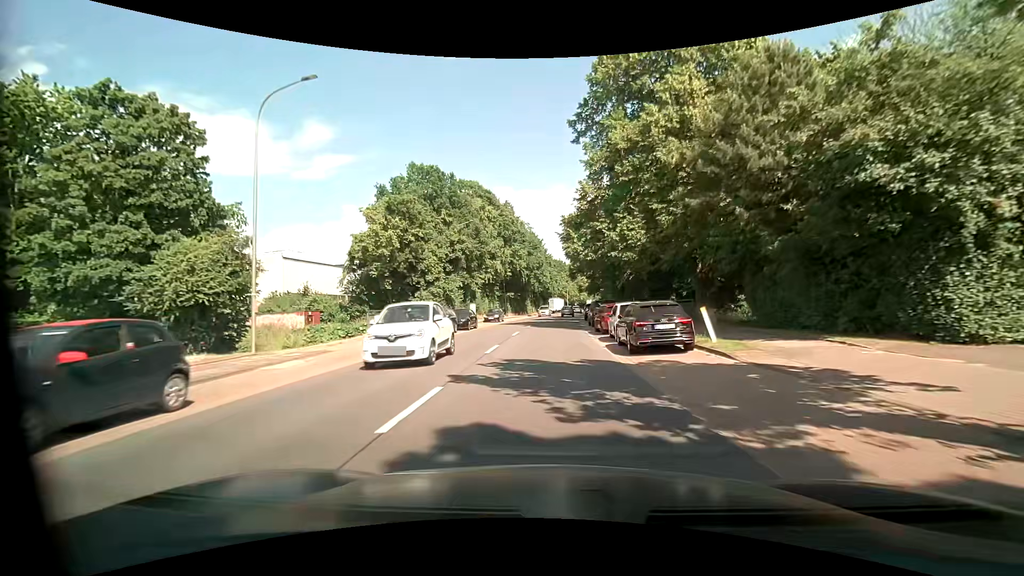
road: tertiary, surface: asphalt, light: Day
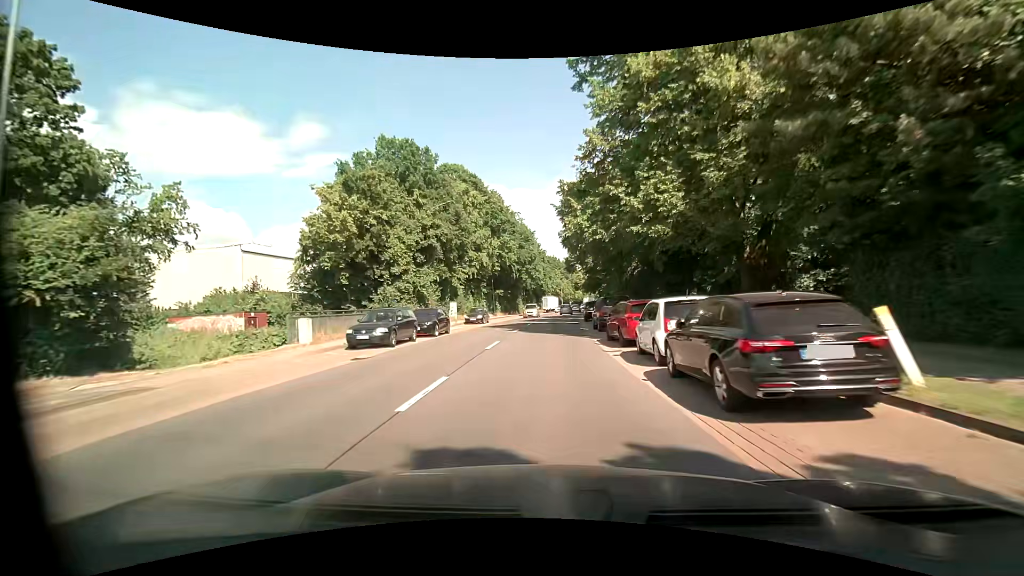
(0.0, +8.1) m; 0°
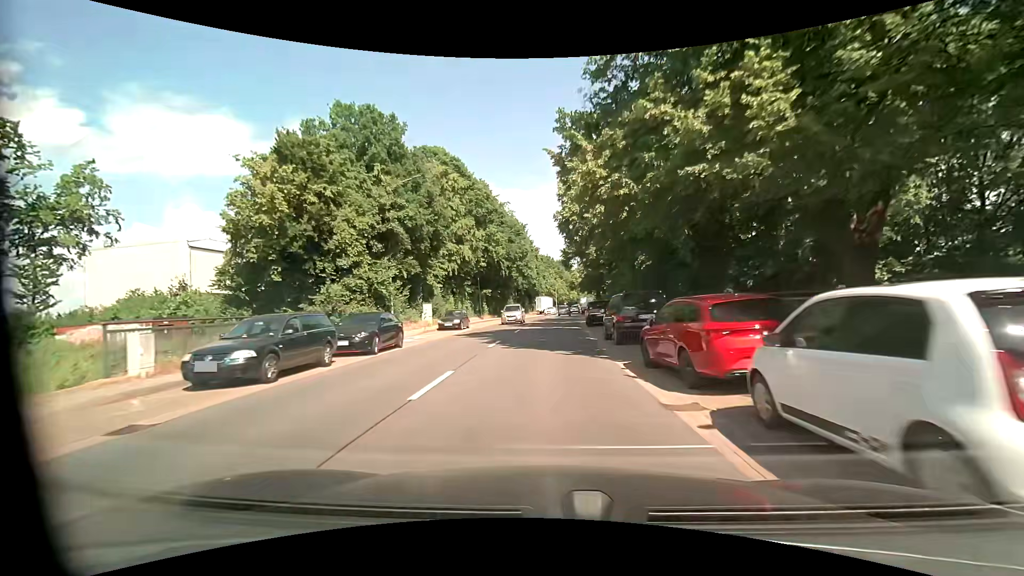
(+0.2, +8.1) m; +2°
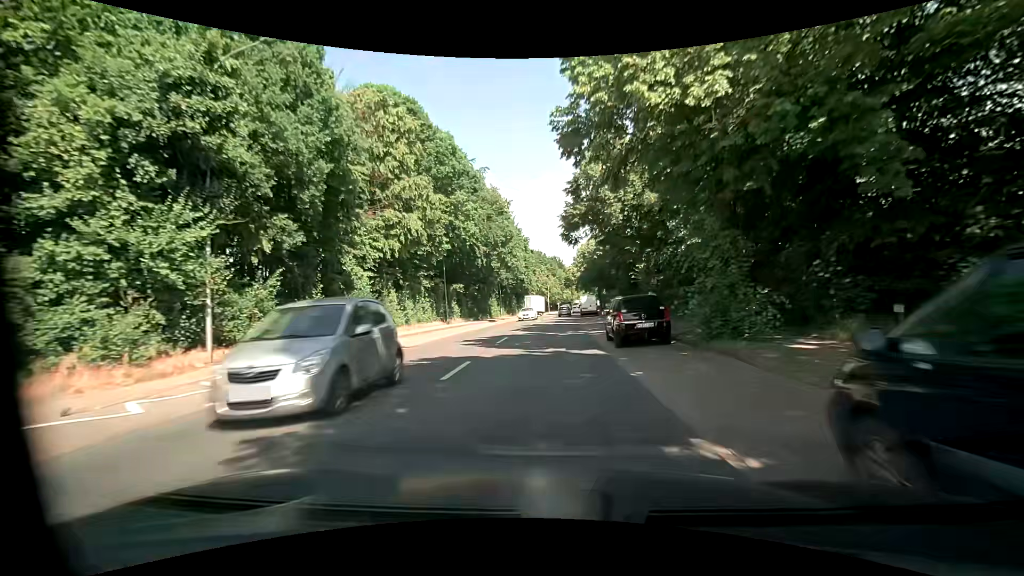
(+0.1, +16.2) m; 0°
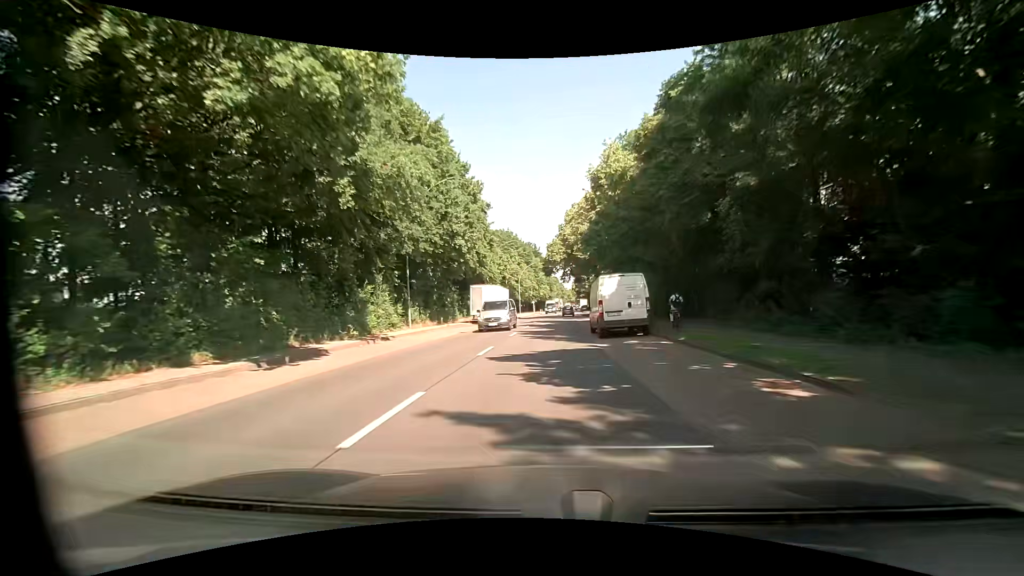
(+1.3, +40.4) m; +3°
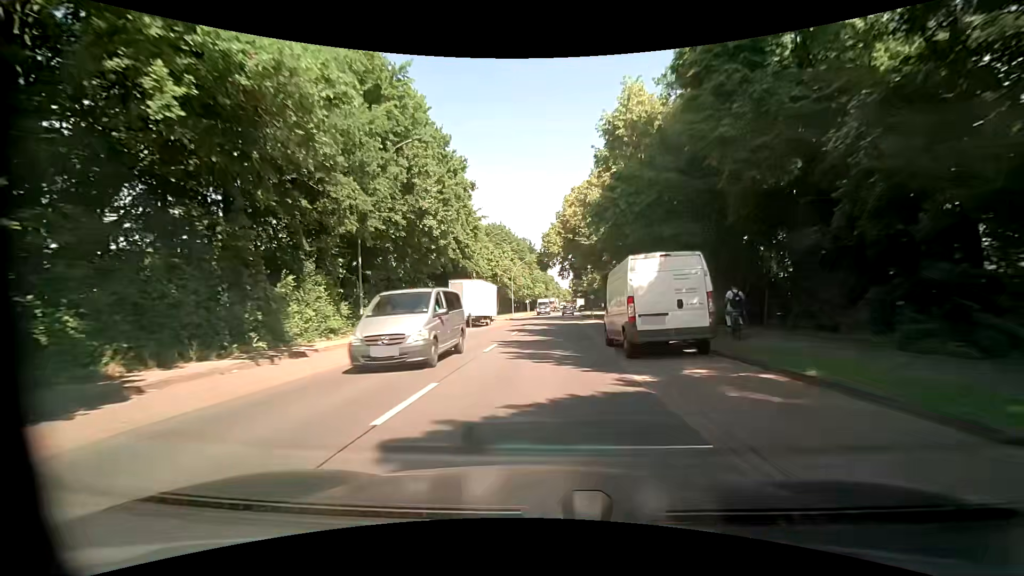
(0.0, +8.1) m; +1°
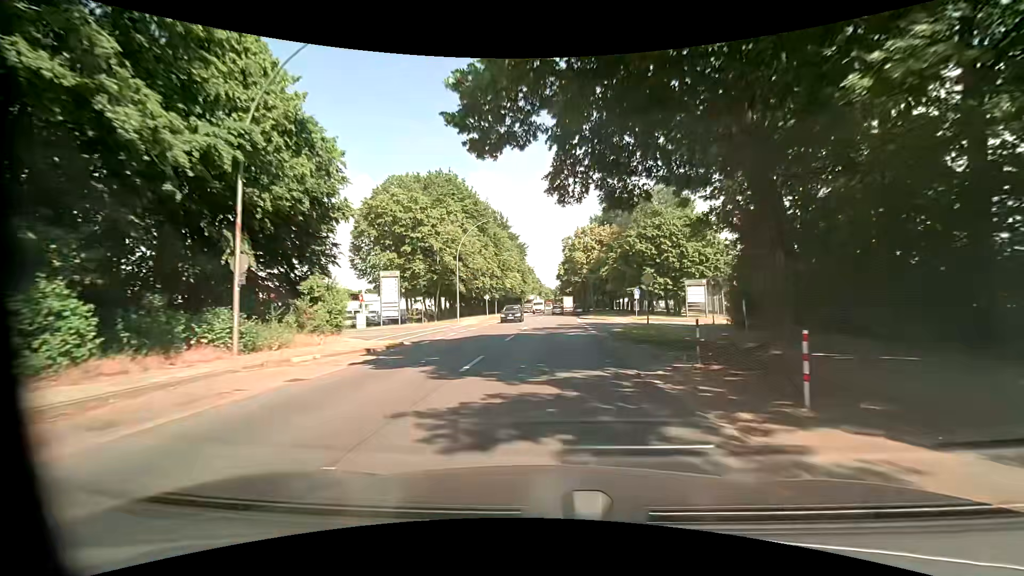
(+0.4, +40.6) m; +1°
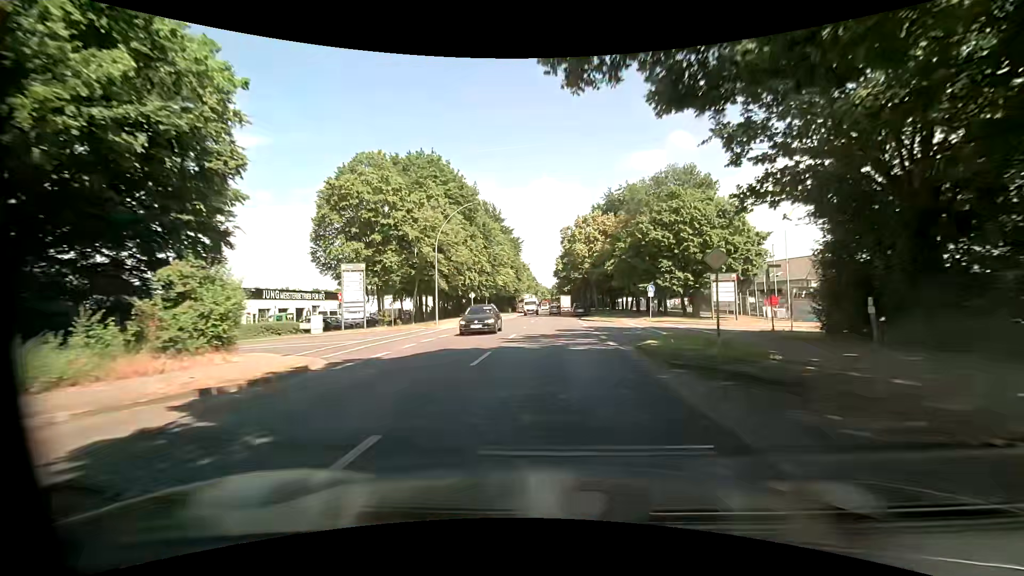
(0.0, +8.1) m; 0°
(0, +10) (0, +20) (+1, +30) (+1, +40) (+1, +50) (+1, +60) (+2, +70) (+2, +80) (+3, +90) (+3, +100) m
